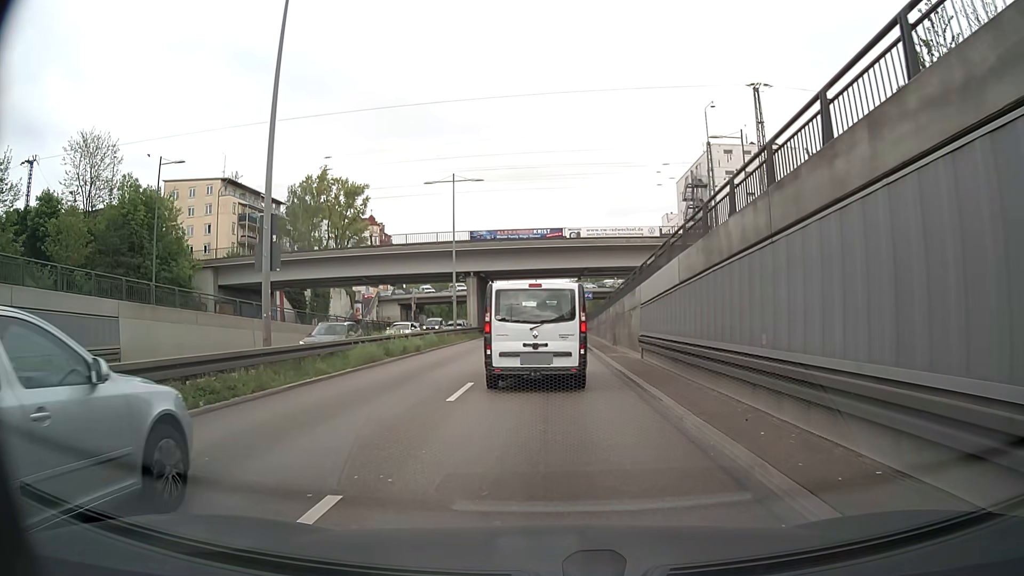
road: trunk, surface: asphalt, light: Day
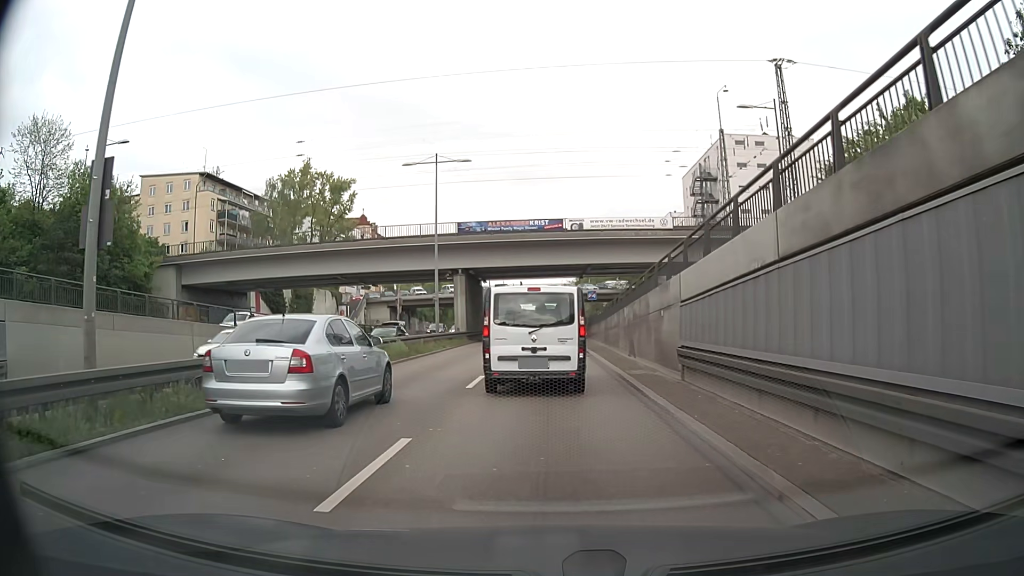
(0.0, +6.3) m; 0°
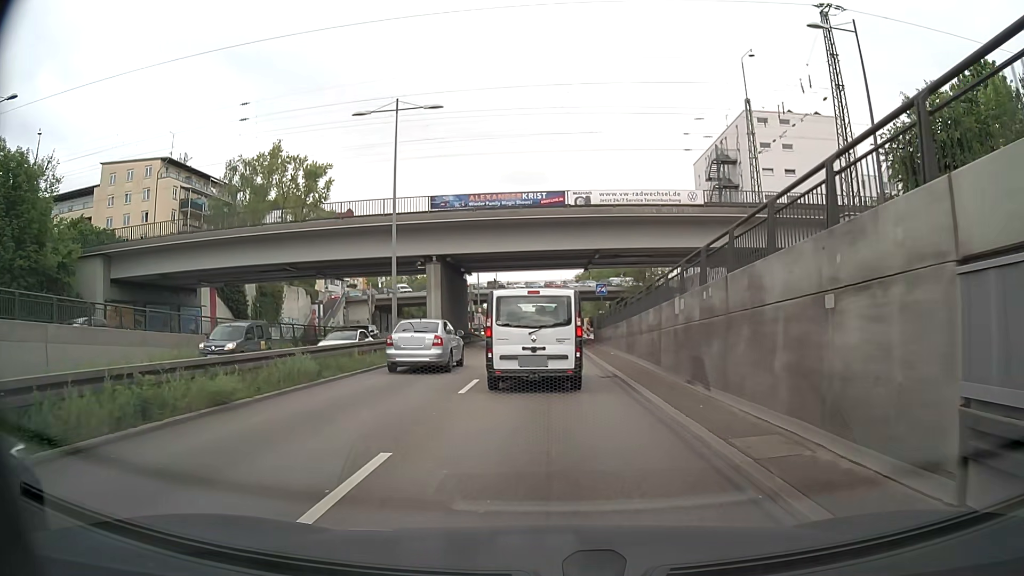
(0.0, +10.0) m; 0°
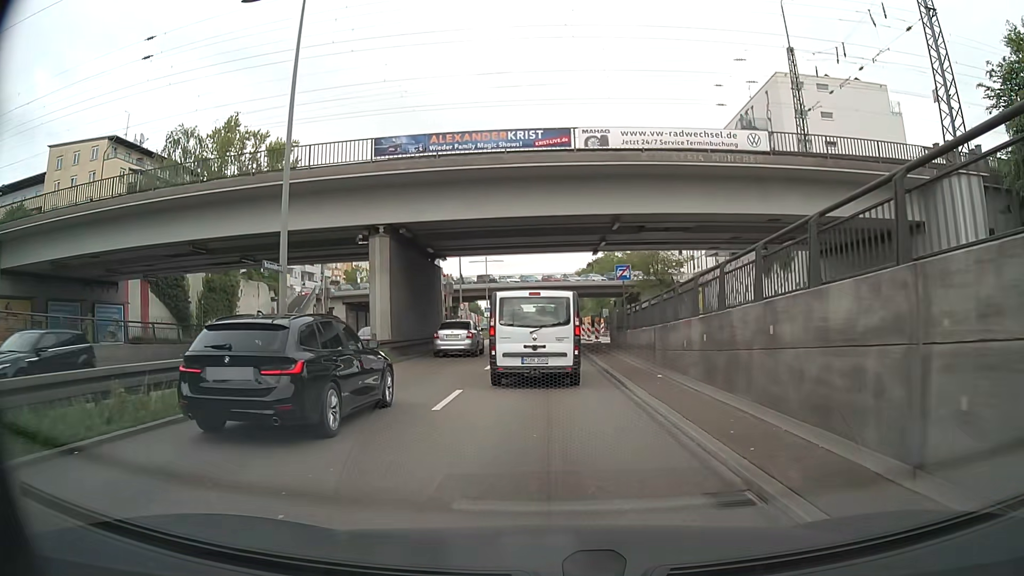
(0.0, +11.7) m; 0°
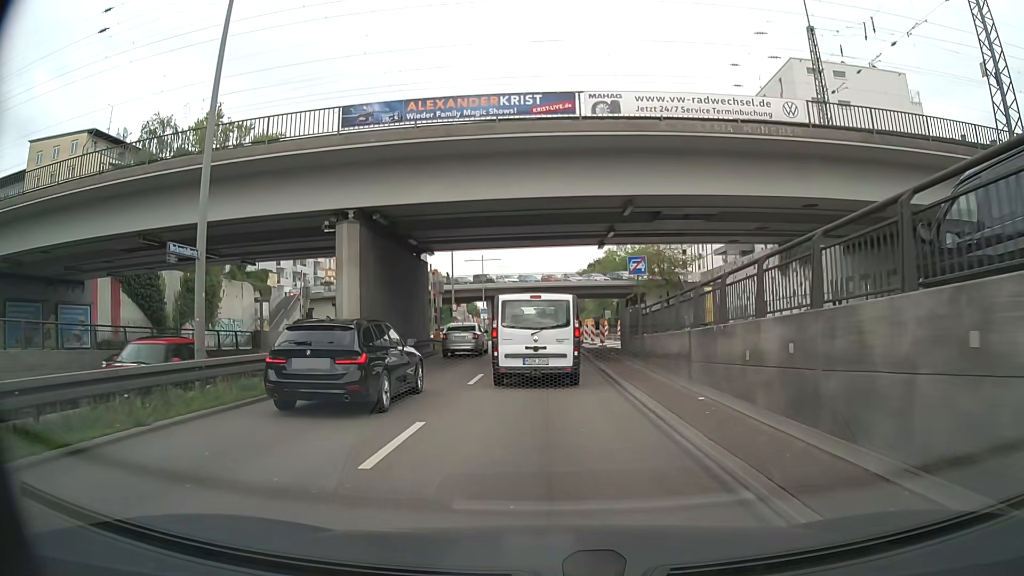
(0.0, +4.2) m; 0°
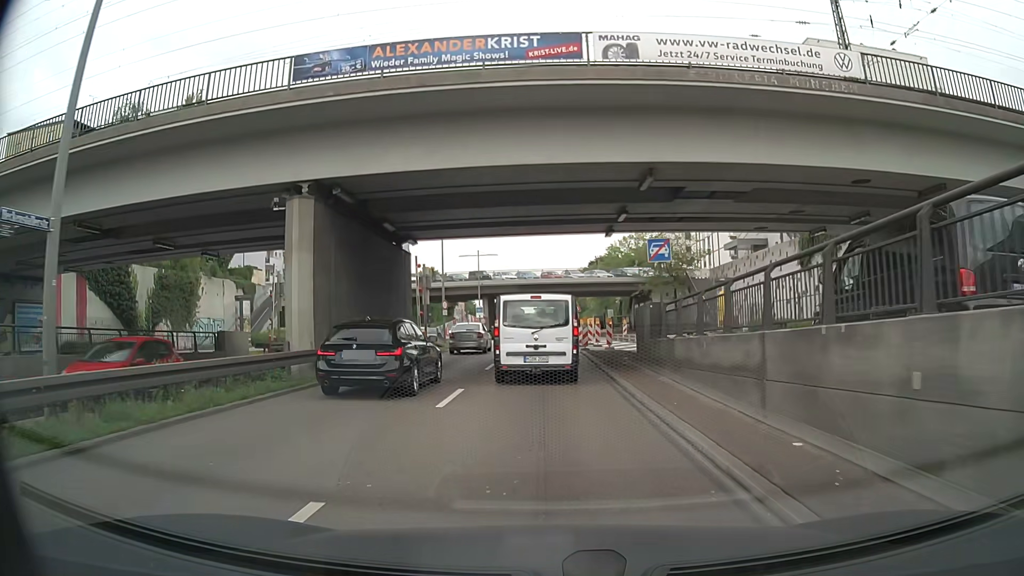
(0.0, +4.4) m; 0°
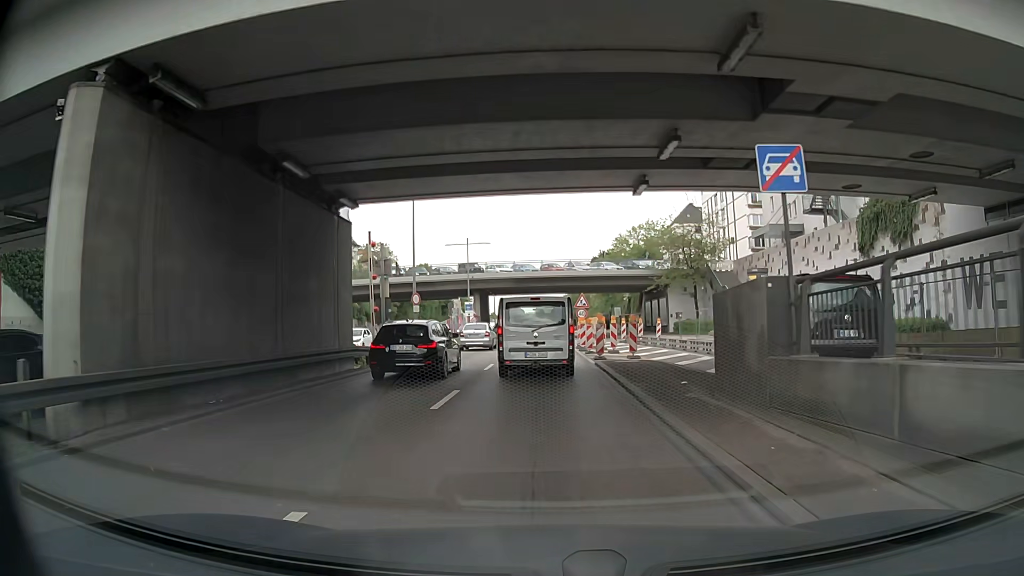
(0.0, +9.5) m; 0°
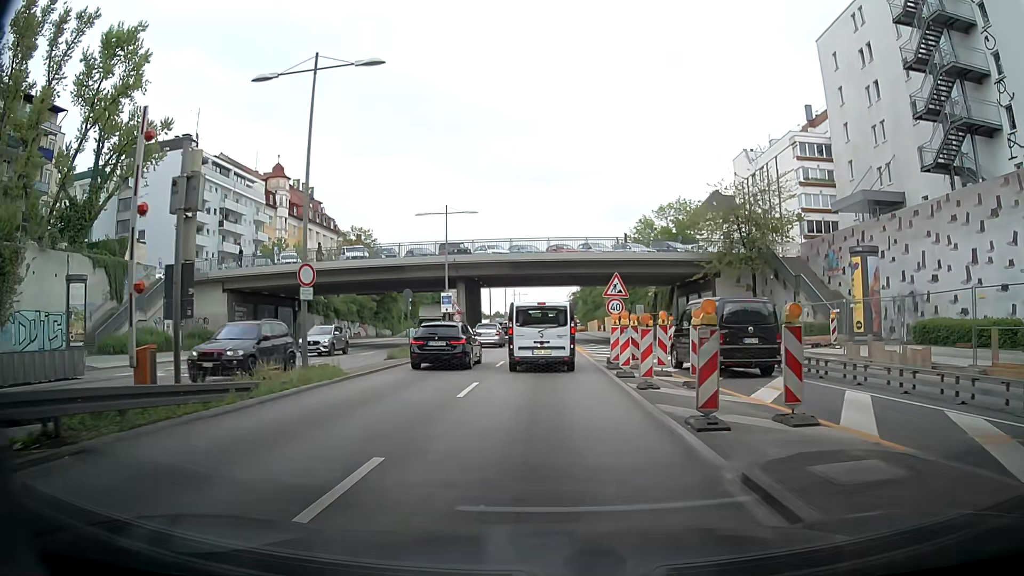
(-0.1, +16.1) m; 0°
(0, +10) (0, +20) (0, +30) (0, +40) (0, +50) (0, +60) (0, +70) (0, +80) (0, +90) (0, +100) m
